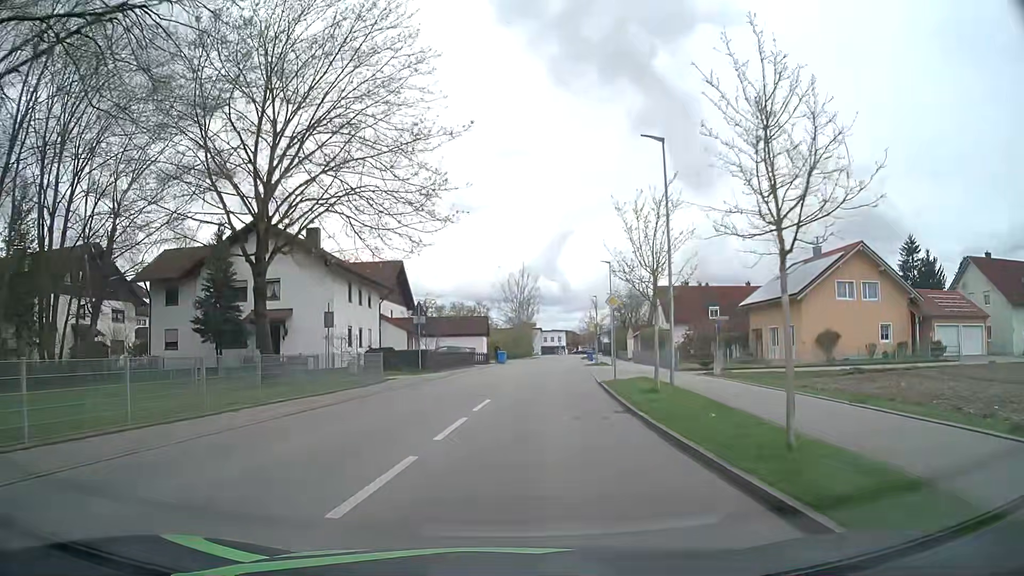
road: unclassified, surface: asphalt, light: Day
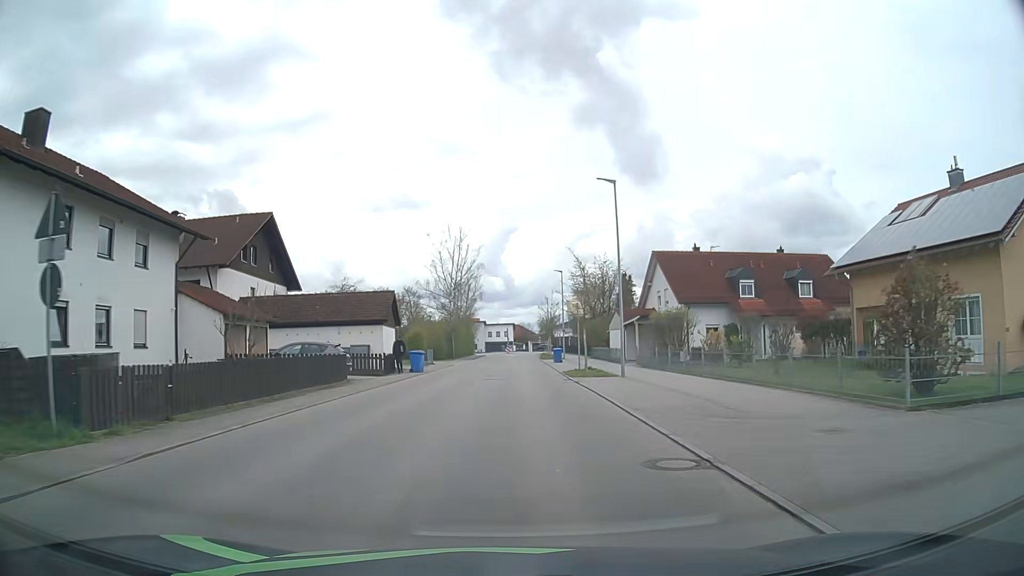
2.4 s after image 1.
(+1.3, +25.3) m; +5°
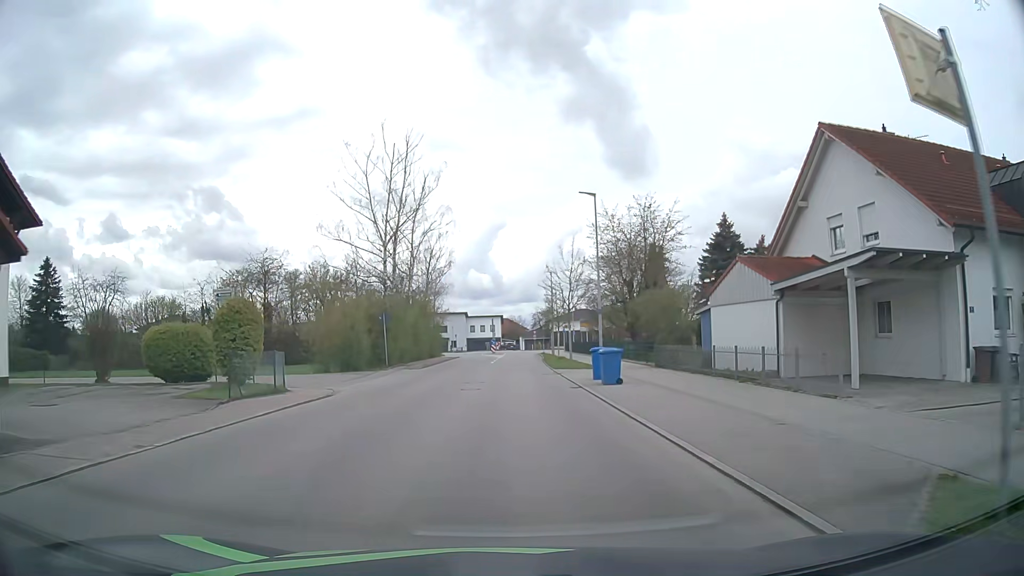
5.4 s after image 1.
(+0.4, +30.8) m; +1°
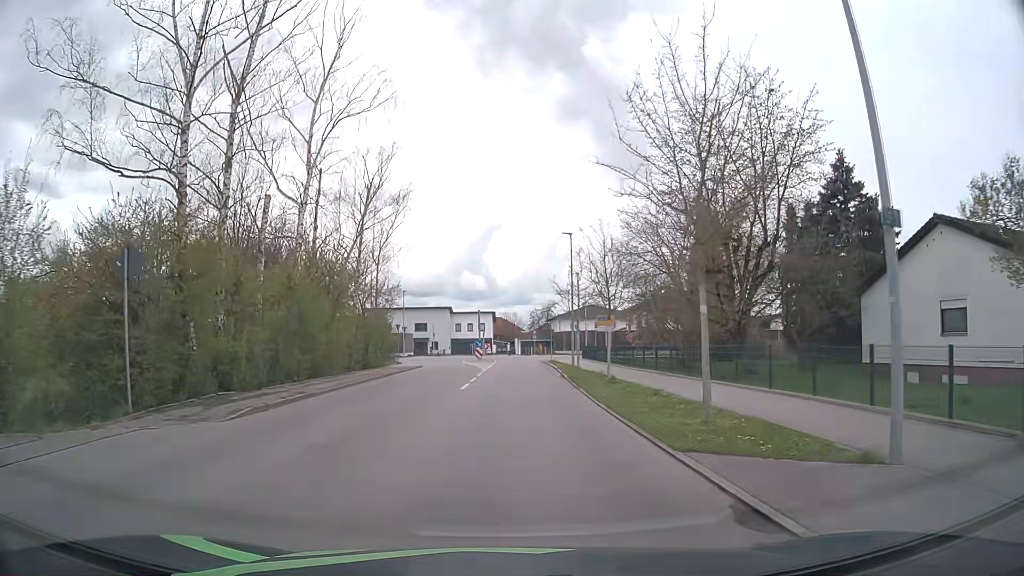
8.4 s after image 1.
(+0.2, +24.1) m; +1°
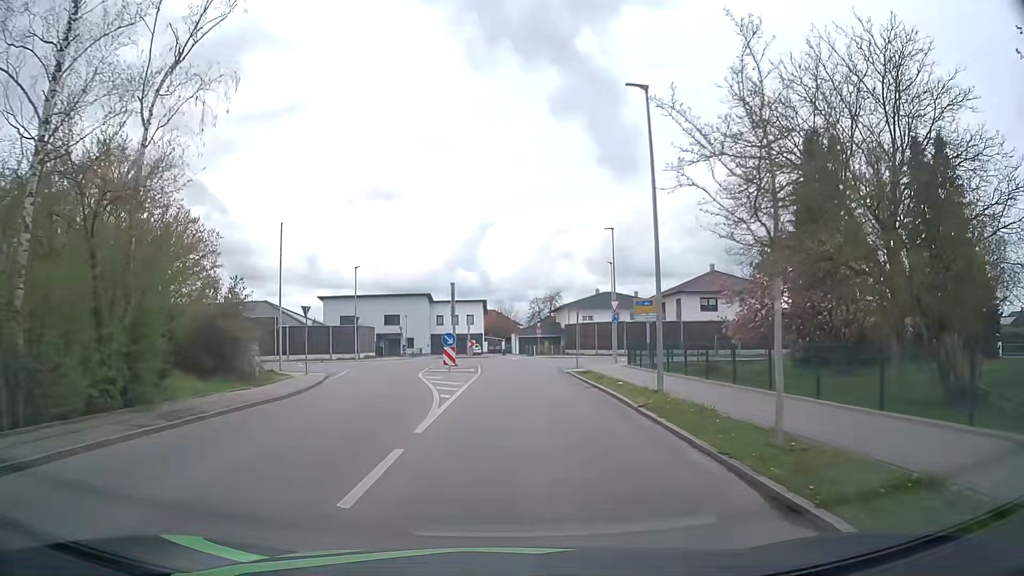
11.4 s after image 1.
(0.0, +23.7) m; 0°
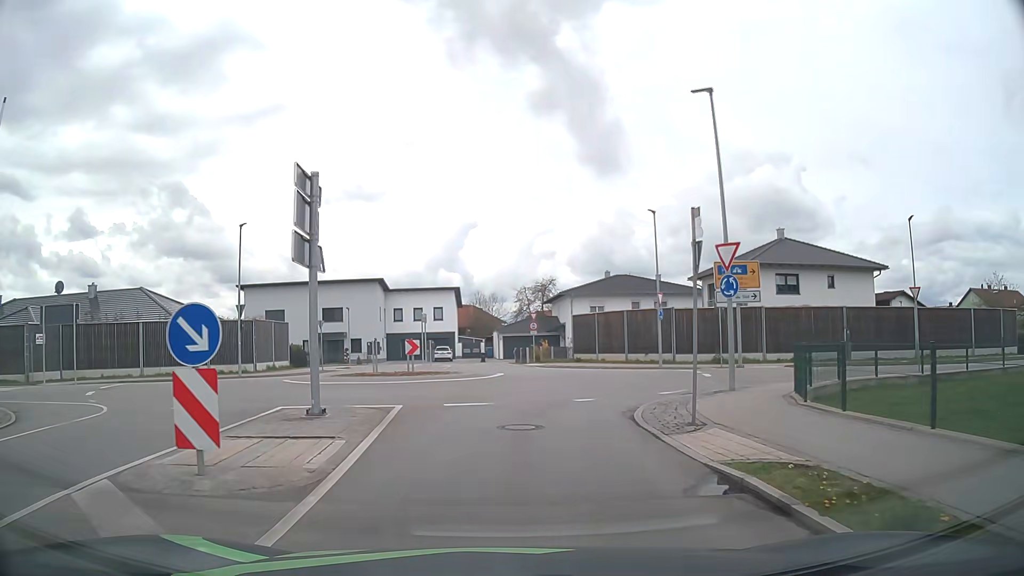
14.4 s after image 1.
(+0.4, +22.6) m; +2°
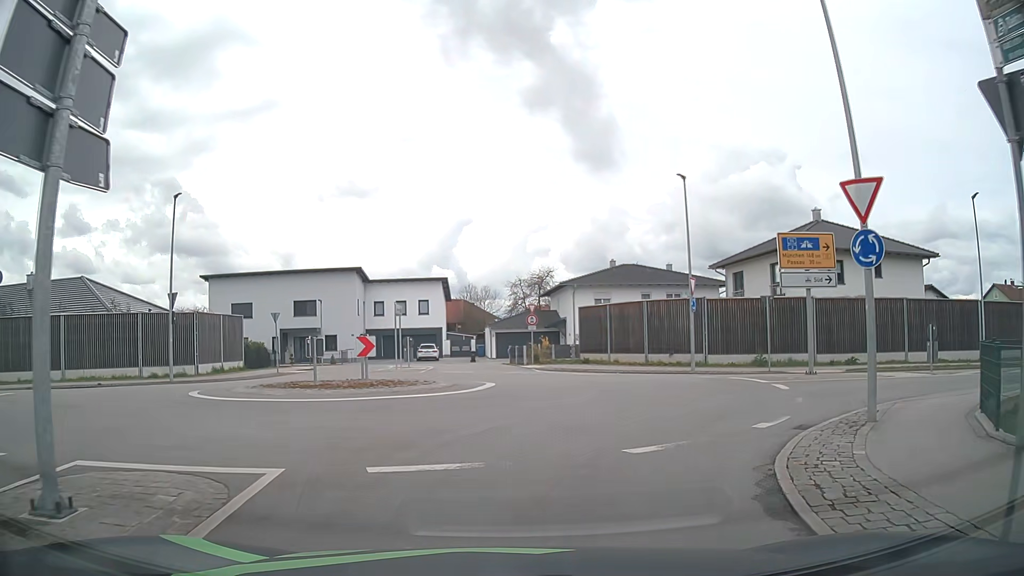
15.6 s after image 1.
(0.0, +6.9) m; 0°
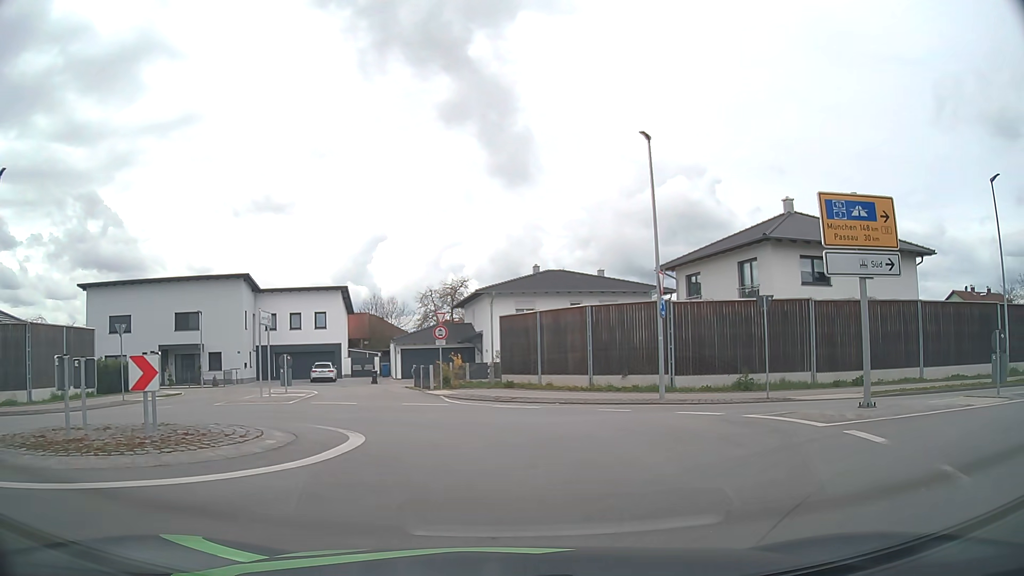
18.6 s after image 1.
(+0.3, +7.6) m; +7°
(+1, +10) (-6, +17) (-15, +13) (-24, +8) (-33, +4) (-42, +1) (-52, -2) (-61, -5) (-71, -7) (-81, -10) m
